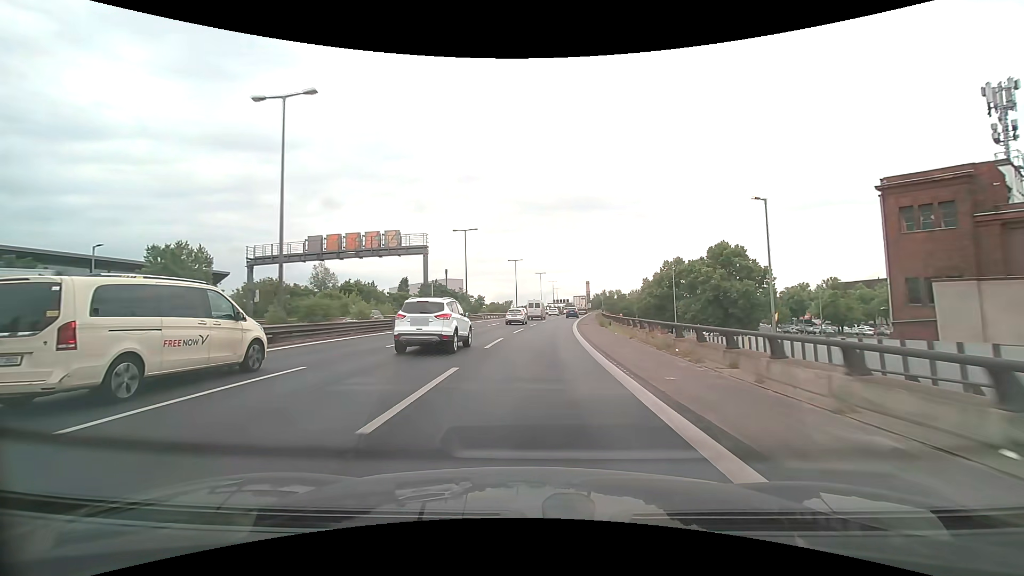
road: motorway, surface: asphalt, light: Day
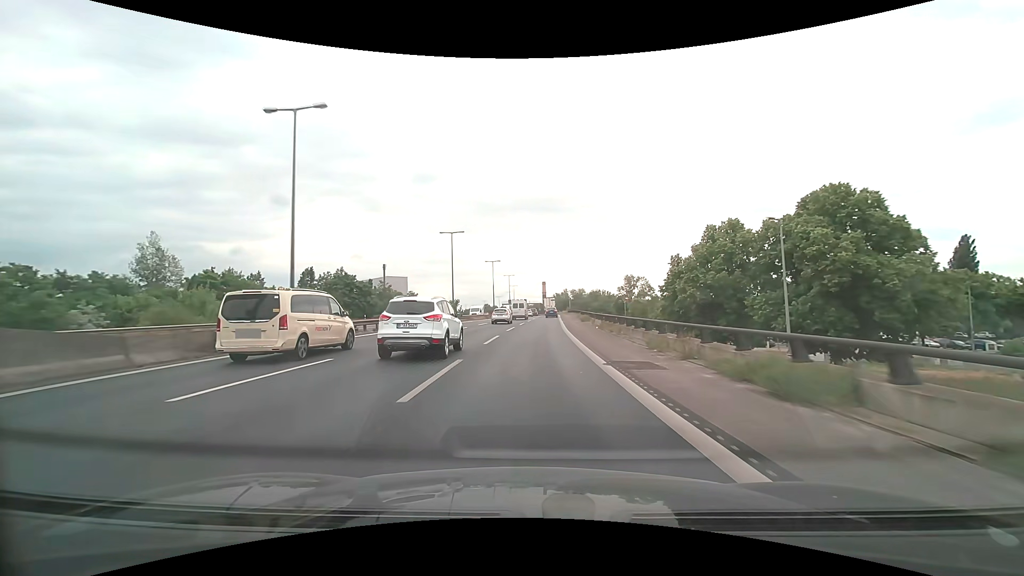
(+1.5, +34.1) m; +5°
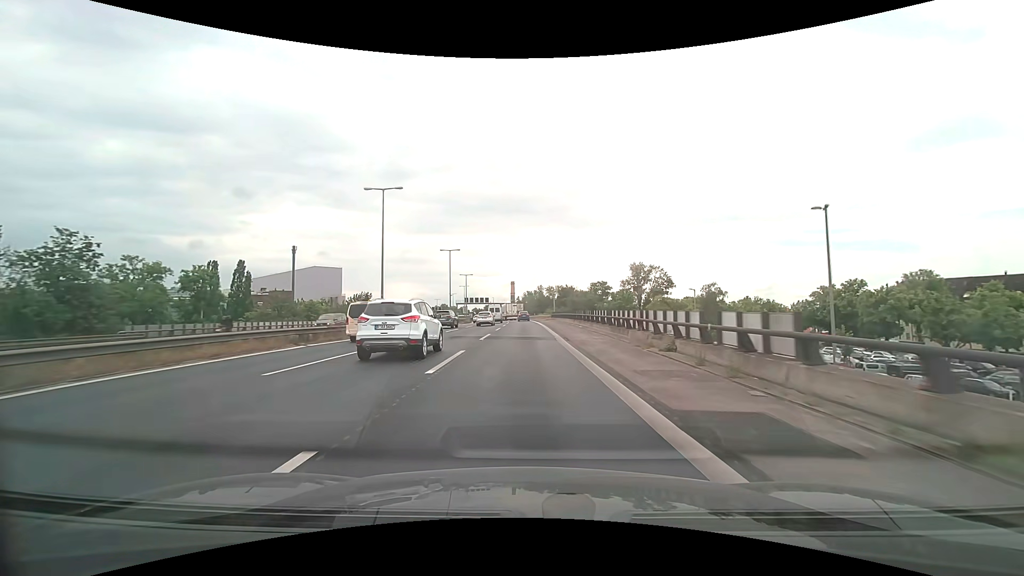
(+2.5, +56.6) m; +4°
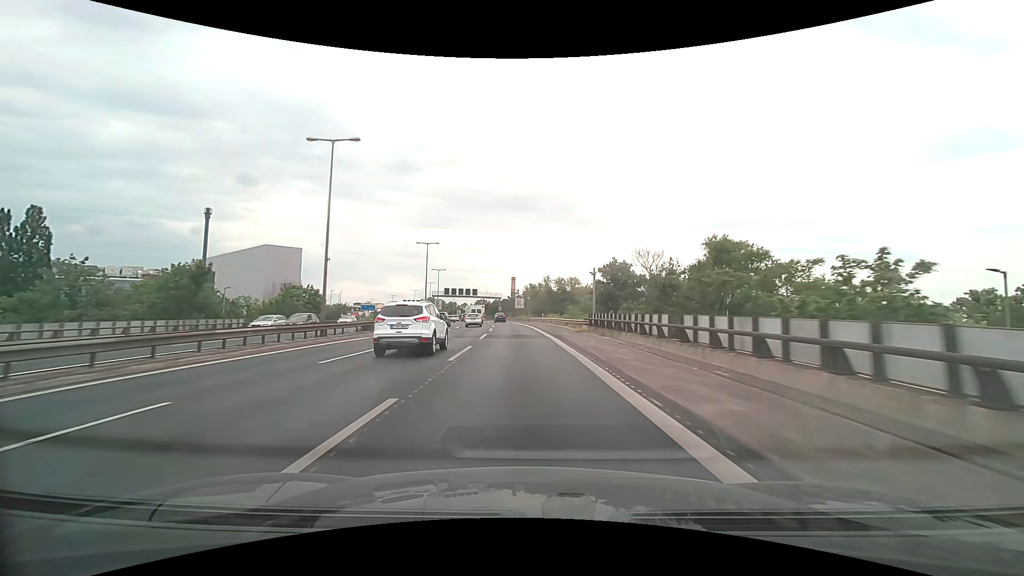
(0.0, +45.7) m; 0°
